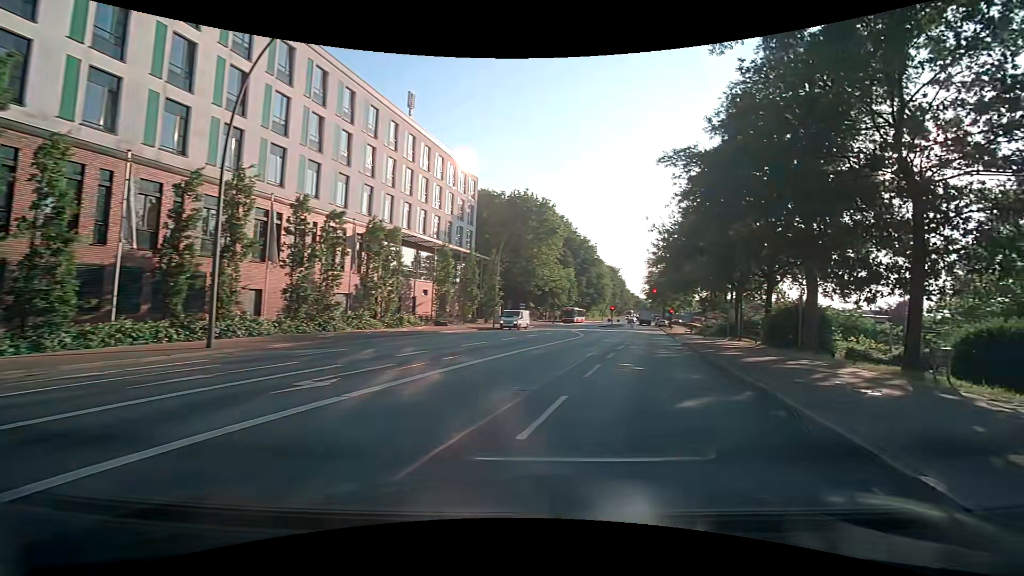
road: primary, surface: asphalt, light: Day
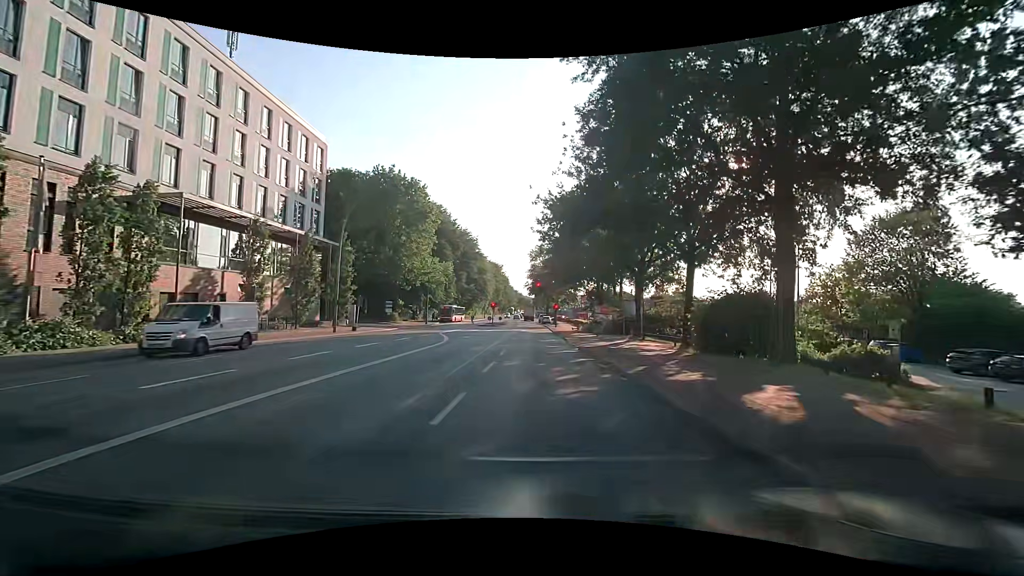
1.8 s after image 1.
(+2.1, +11.1) m; +14°
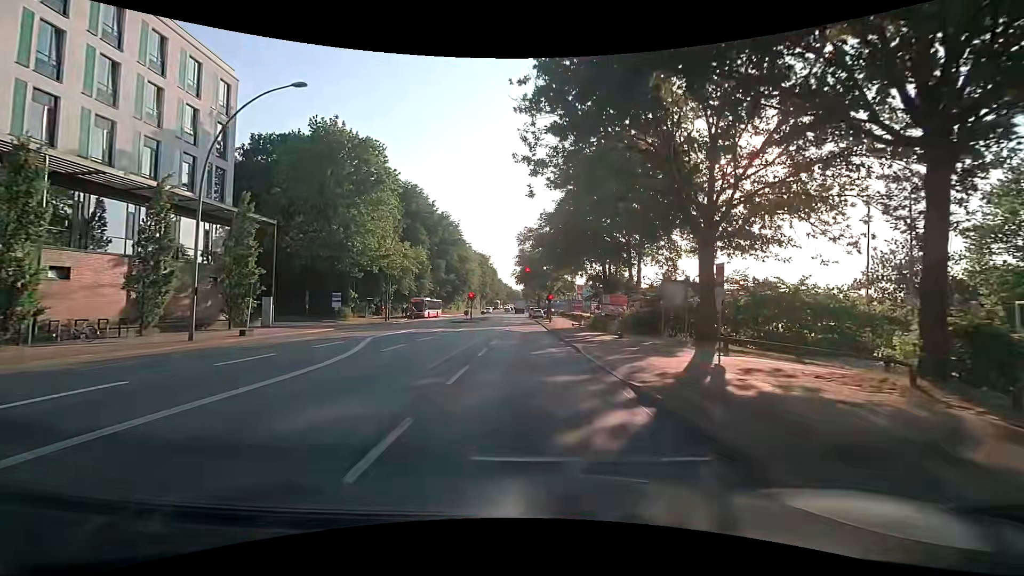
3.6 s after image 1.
(+0.1, +15.3) m; +2°
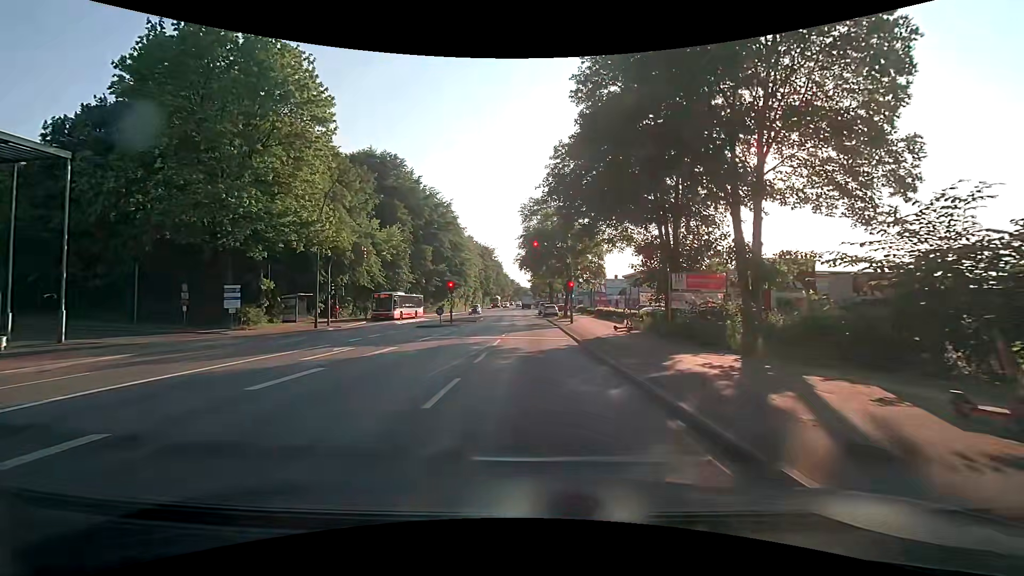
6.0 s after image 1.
(-0.5, +20.4) m; -2°
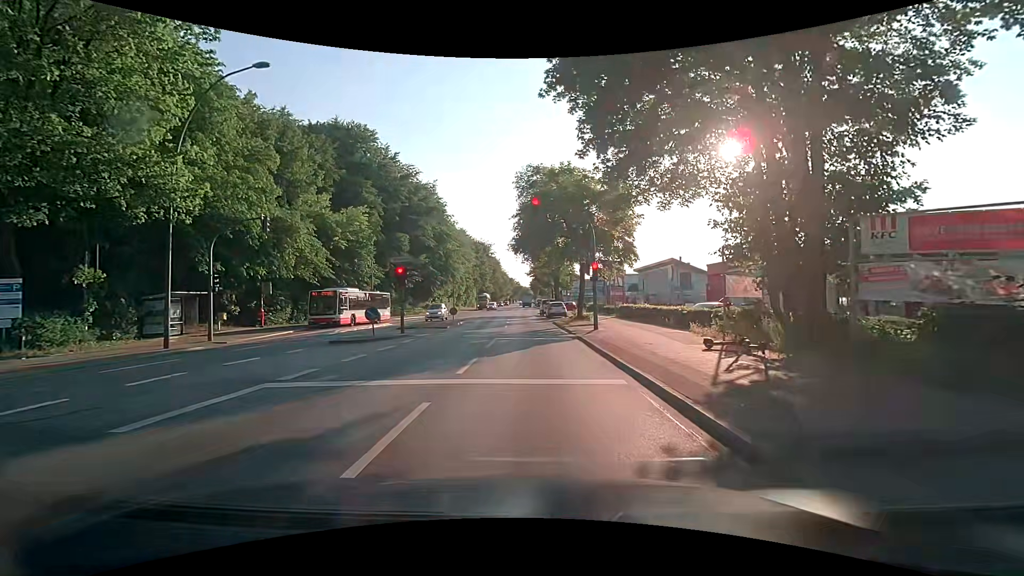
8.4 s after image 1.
(0.0, +14.6) m; +1°
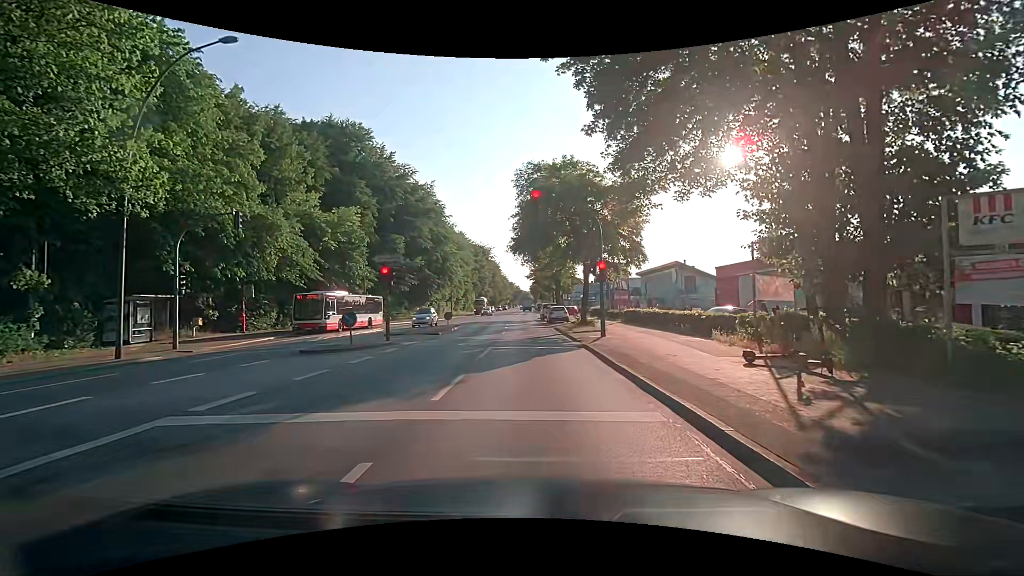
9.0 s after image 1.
(-0.1, +2.4) m; +1°
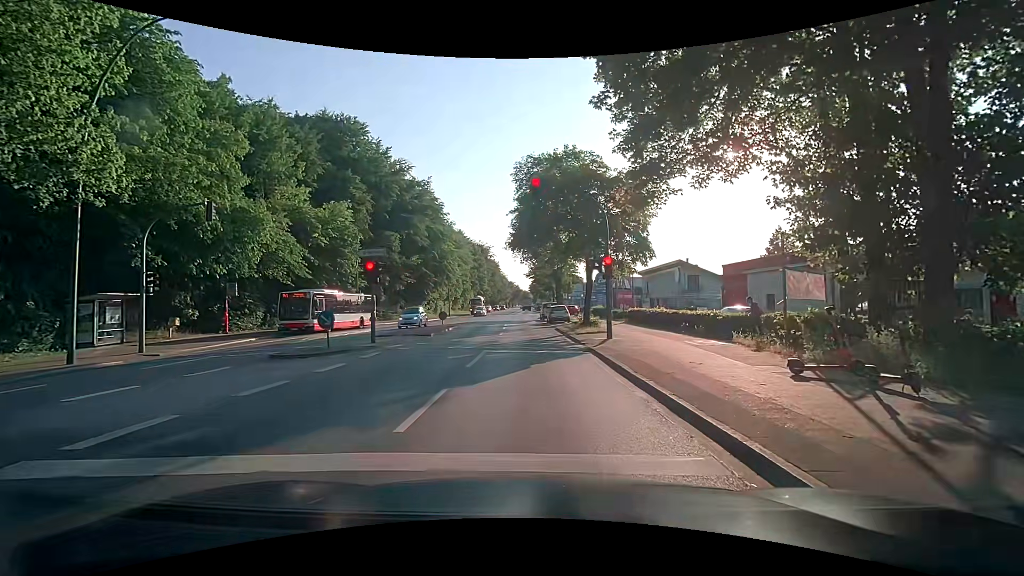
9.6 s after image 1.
(-0.1, +1.9) m; -1°
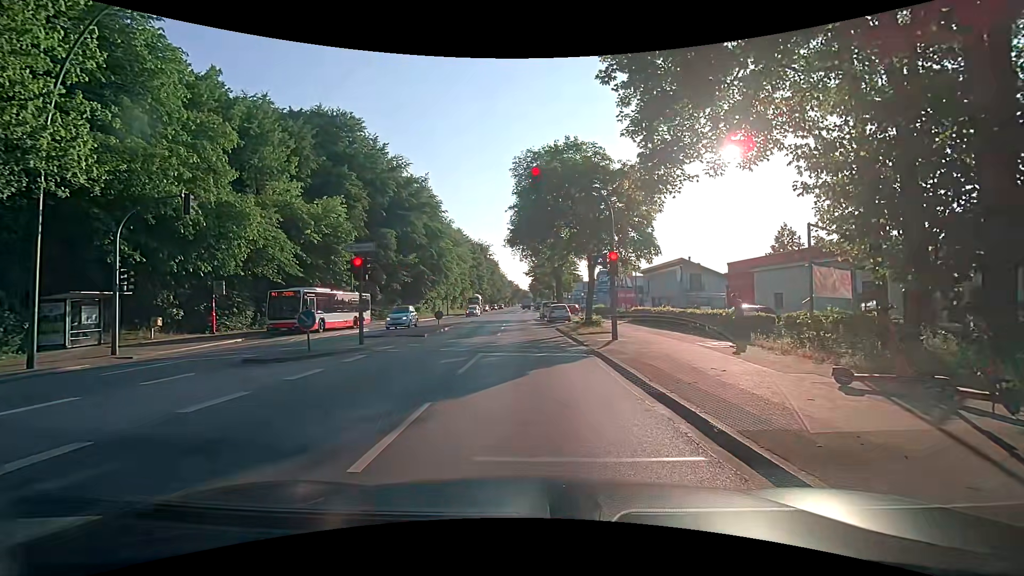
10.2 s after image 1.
(0.0, +1.3) m; -2°
(0, +10) (0, +20) (0, +30) (0, +40) (0, +50) (0, +60) (0, +70) (0, +80) (0, +90) (0, +100) m
